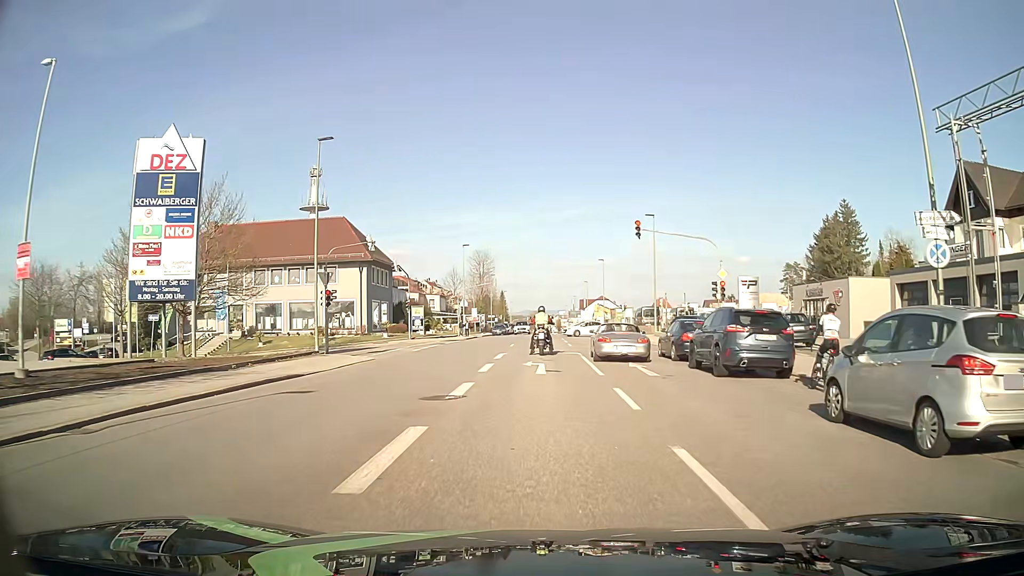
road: tertiary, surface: asphalt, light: Day
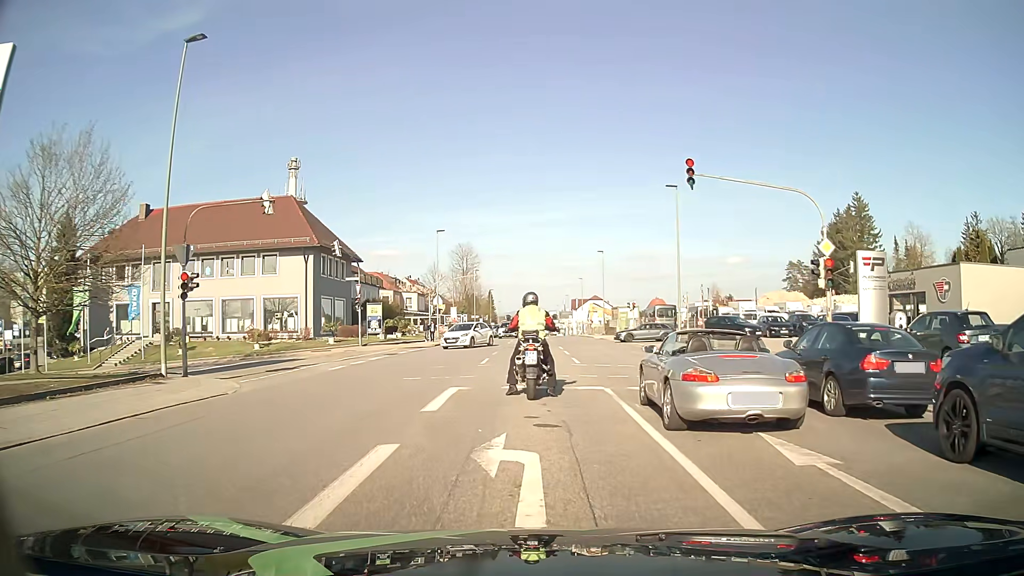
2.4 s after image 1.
(+0.1, +12.7) m; 0°
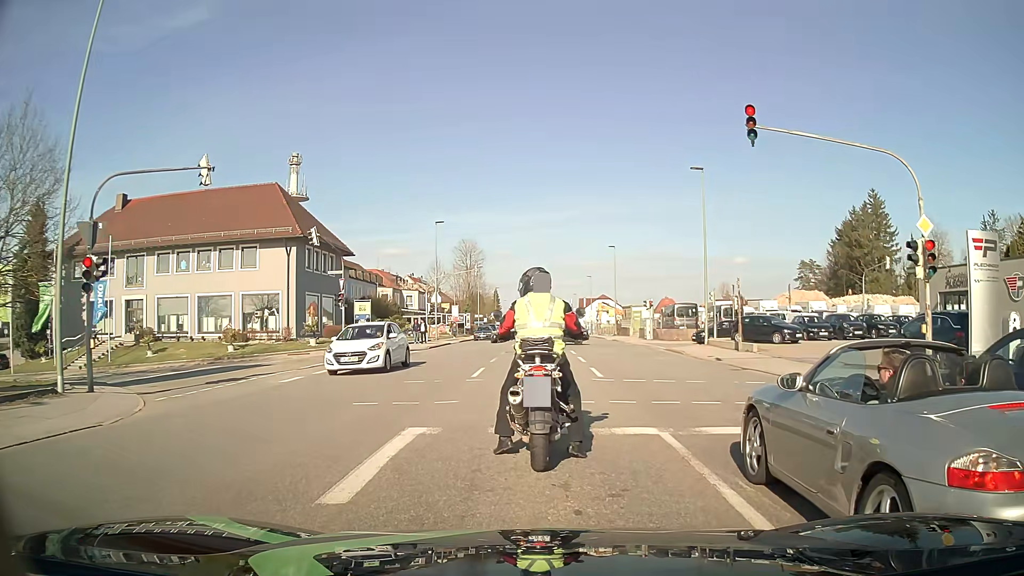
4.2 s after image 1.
(0.0, +4.9) m; -1°
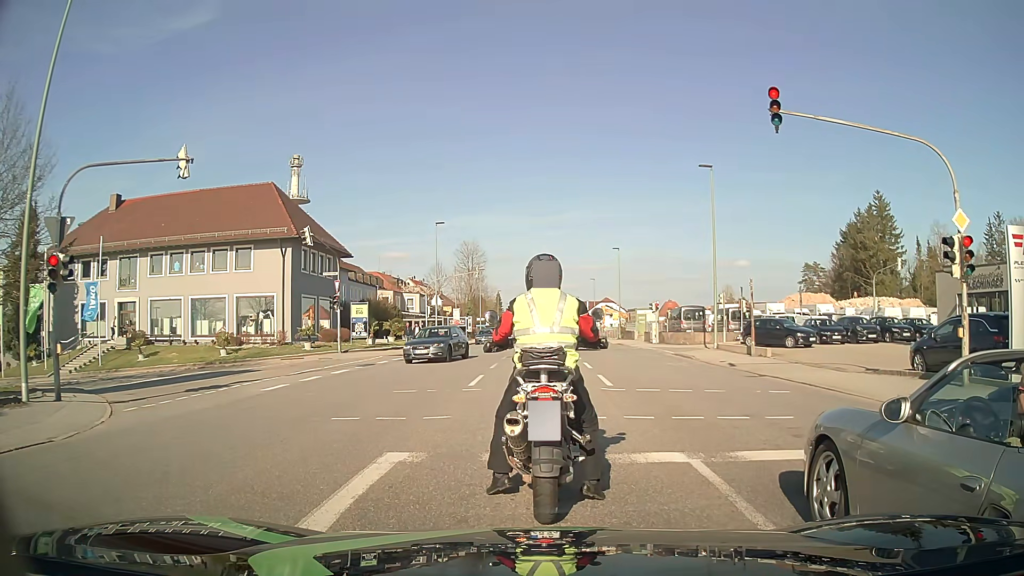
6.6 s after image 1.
(0.0, +1.4) m; +2°
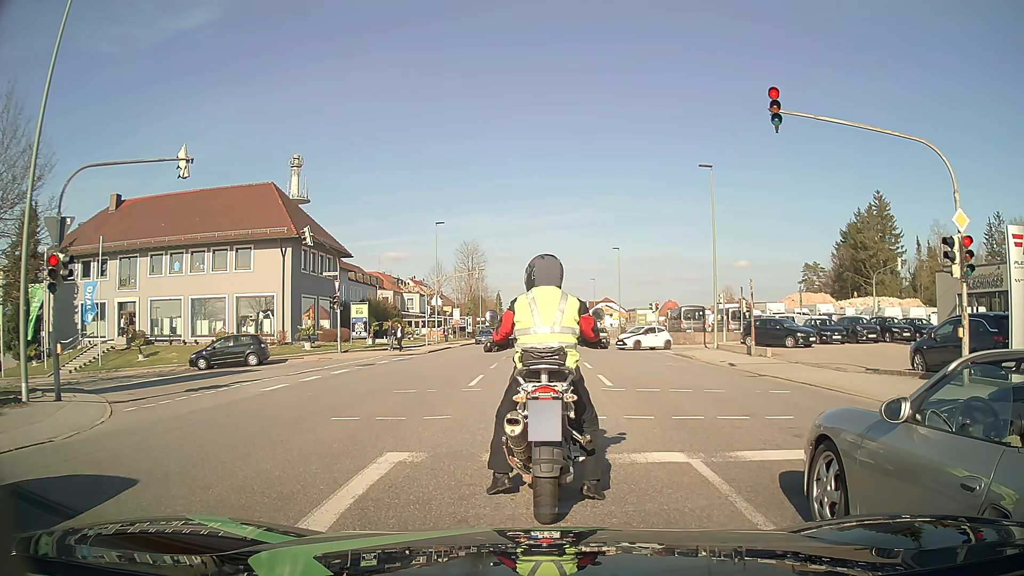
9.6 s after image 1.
(0.0, +0.1) m; 0°
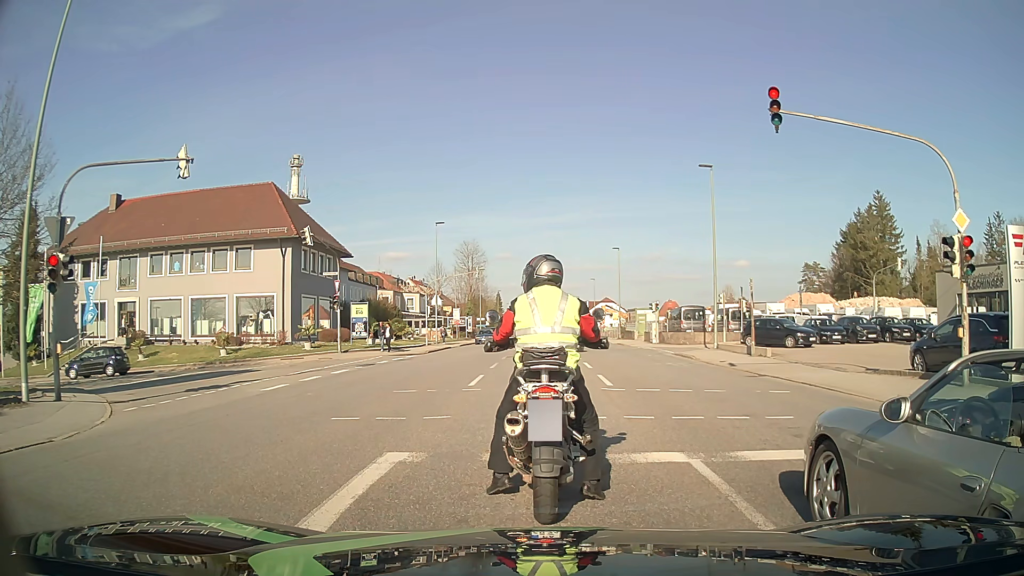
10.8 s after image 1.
(0.0, 0.0) m; 0°
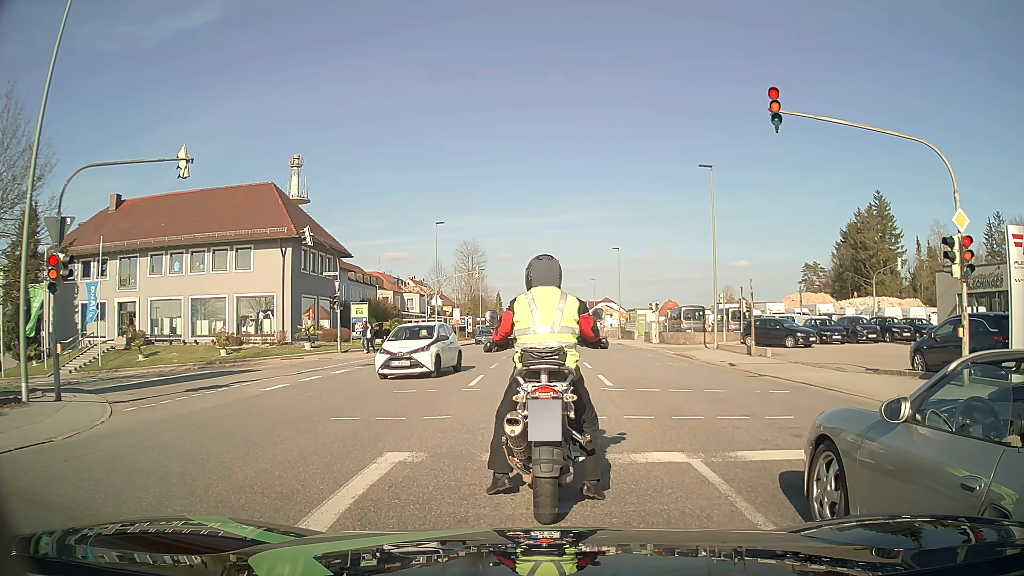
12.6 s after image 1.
(0.0, 0.0) m; 0°
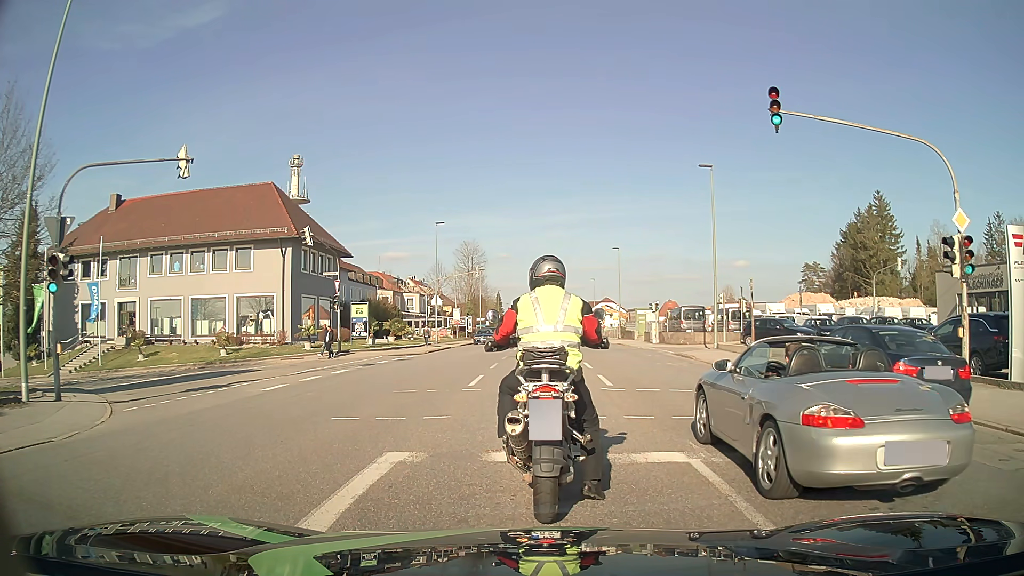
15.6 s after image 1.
(0.0, 0.0) m; 0°
